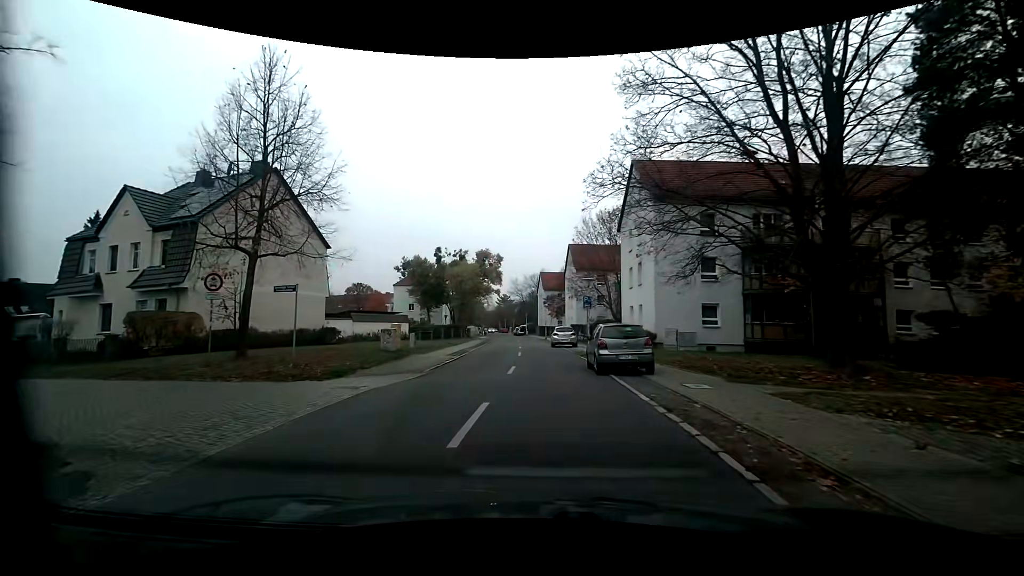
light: Day
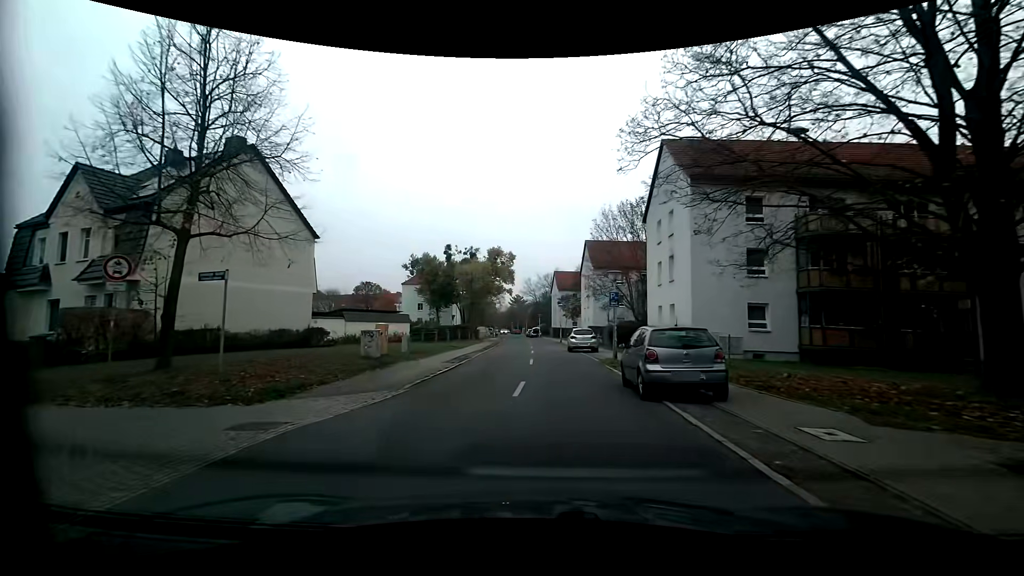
(-0.1, +4.4) m; -2°
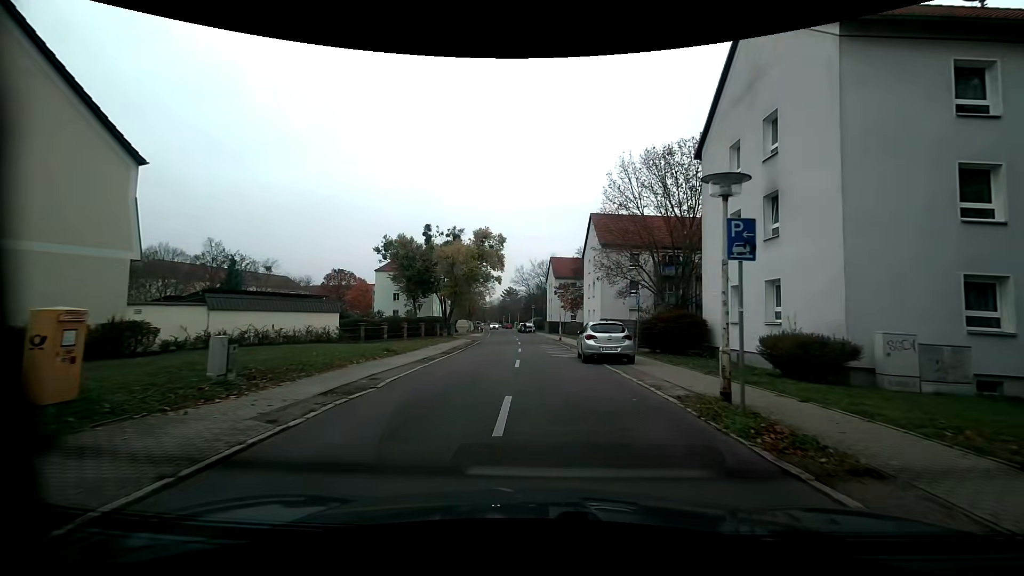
(+0.3, +13.5) m; +2°
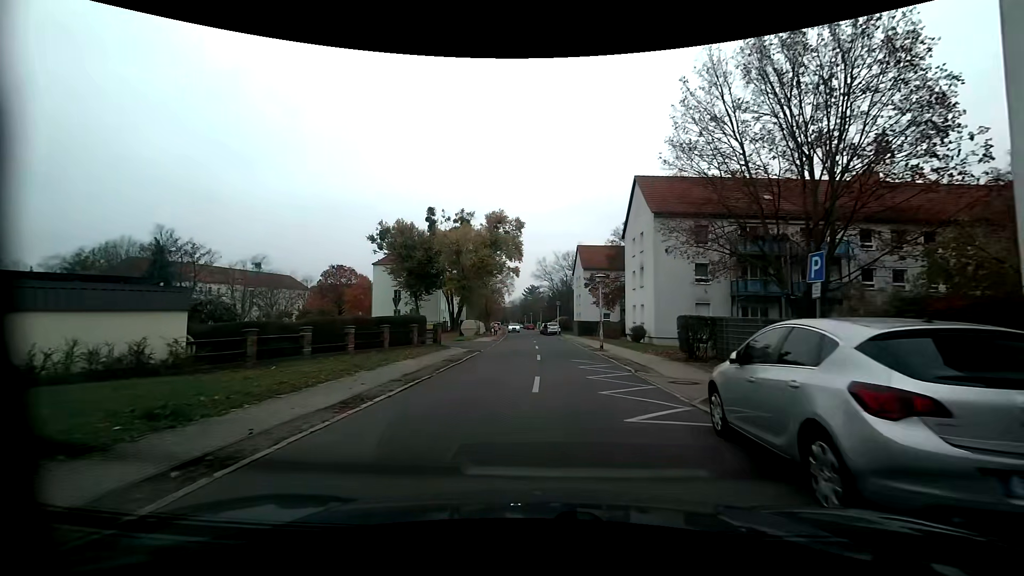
(-0.3, +13.8) m; -3°
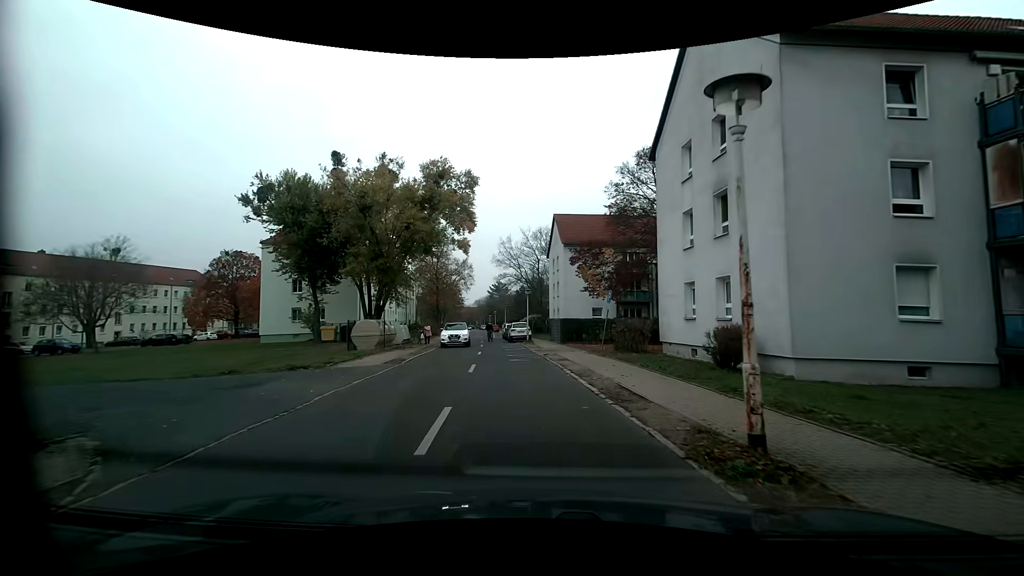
(+0.8, +22.8) m; +4°
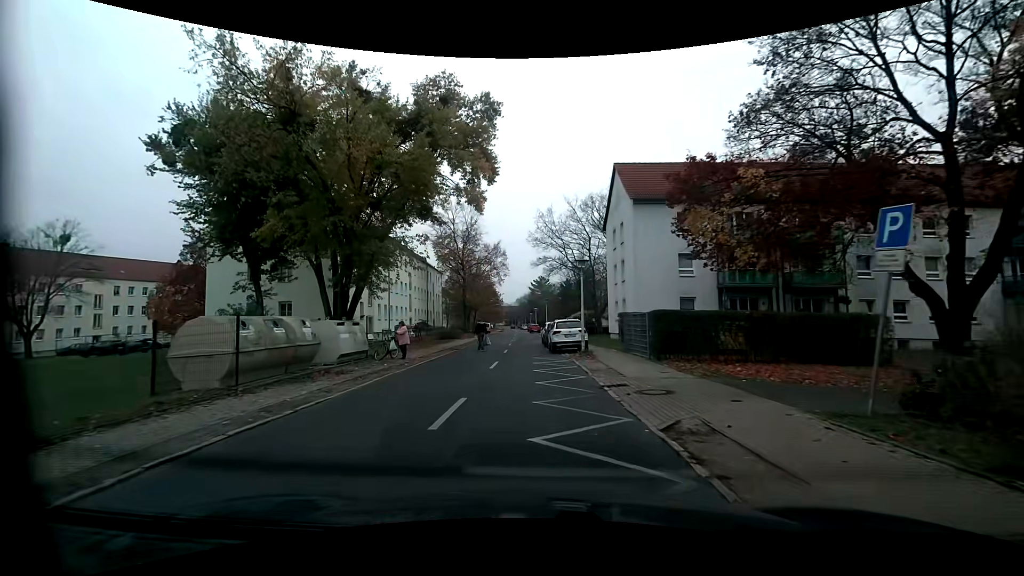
(-0.8, +16.8) m; -6°
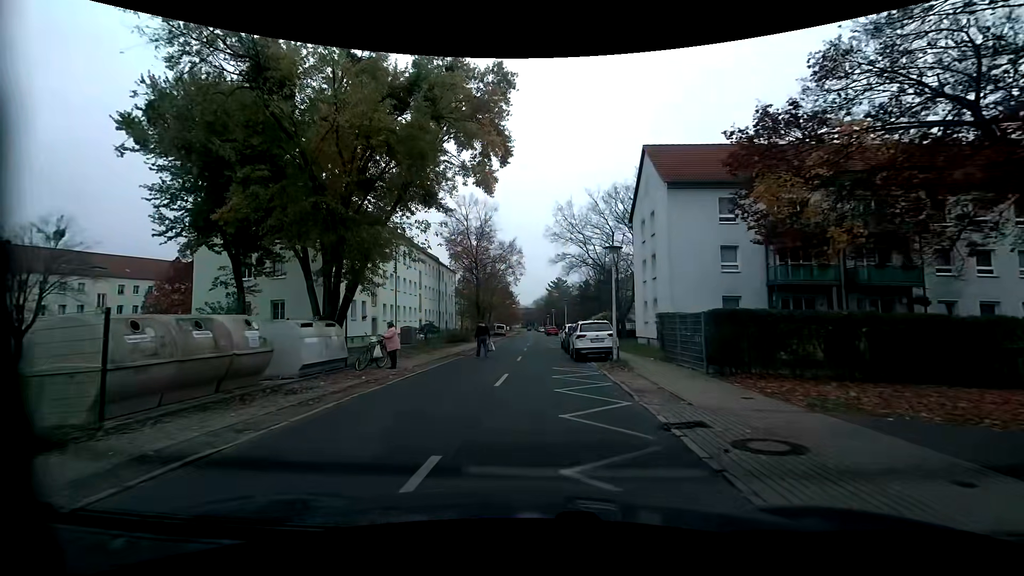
(-0.1, +4.1) m; -2°
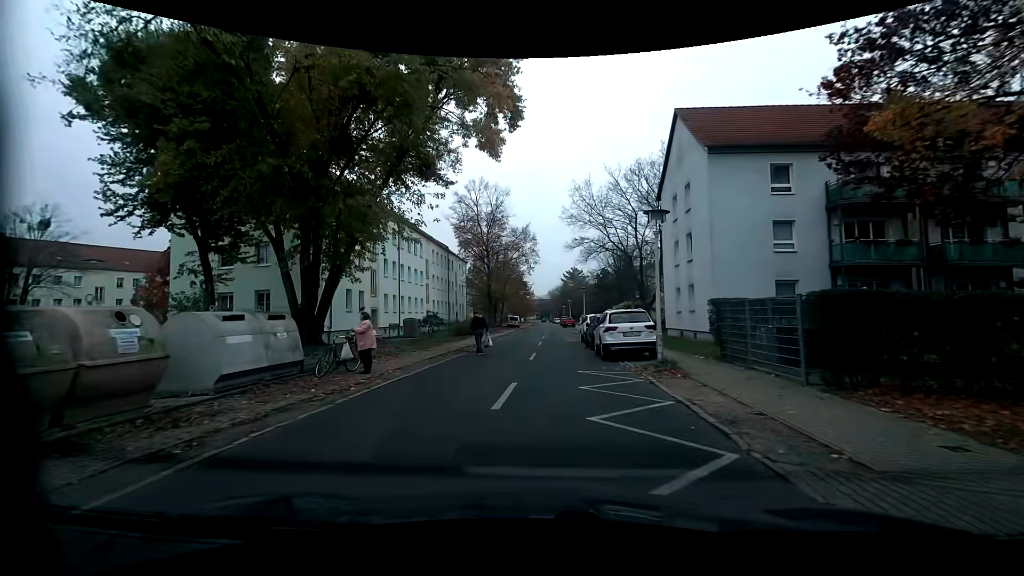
(0.0, +4.2) m; 0°
(0, +10) (0, +20) (0, +30) (+1, +40) (+1, +50) (+1, +60) (+1, +70) (+1, +80) (+2, +90) (+2, +100) m
